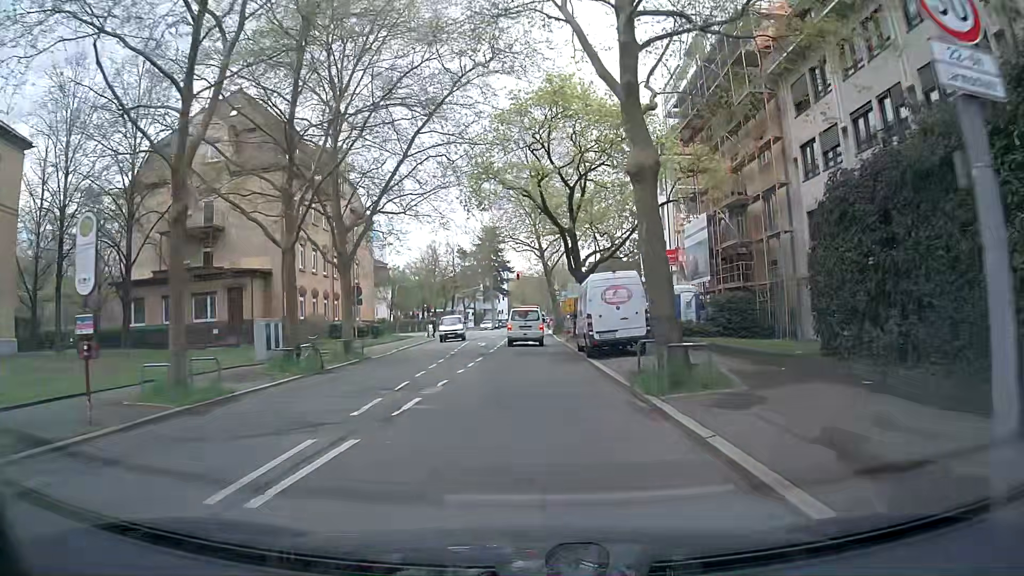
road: secondary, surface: asphalt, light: Day
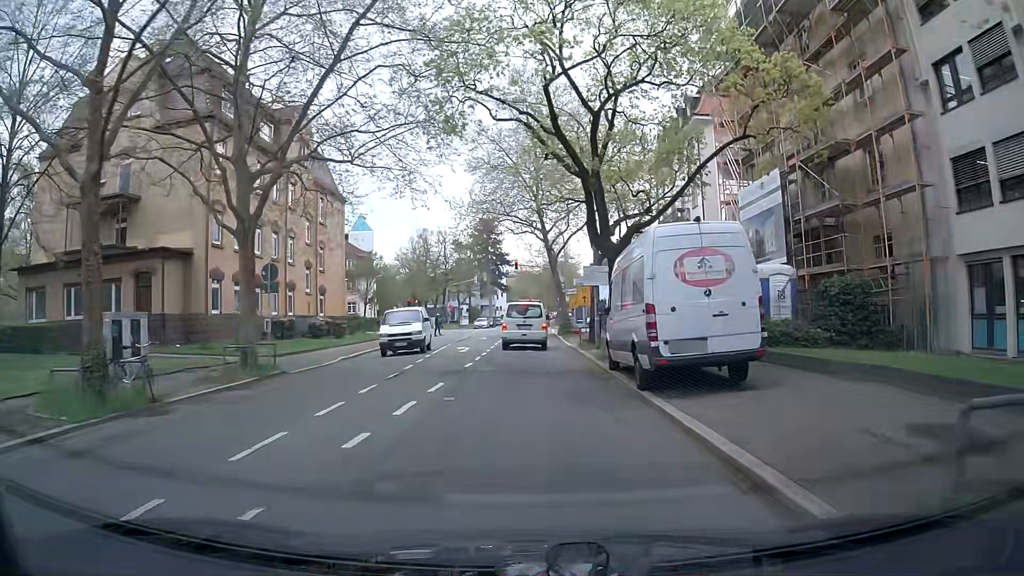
(+0.1, +10.7) m; +1°
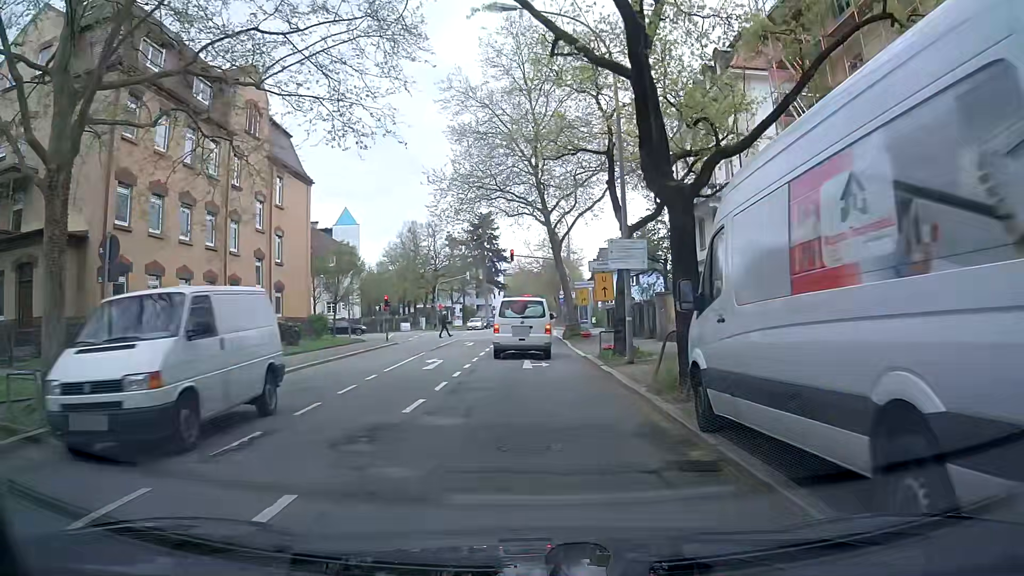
(-0.1, +8.6) m; +1°
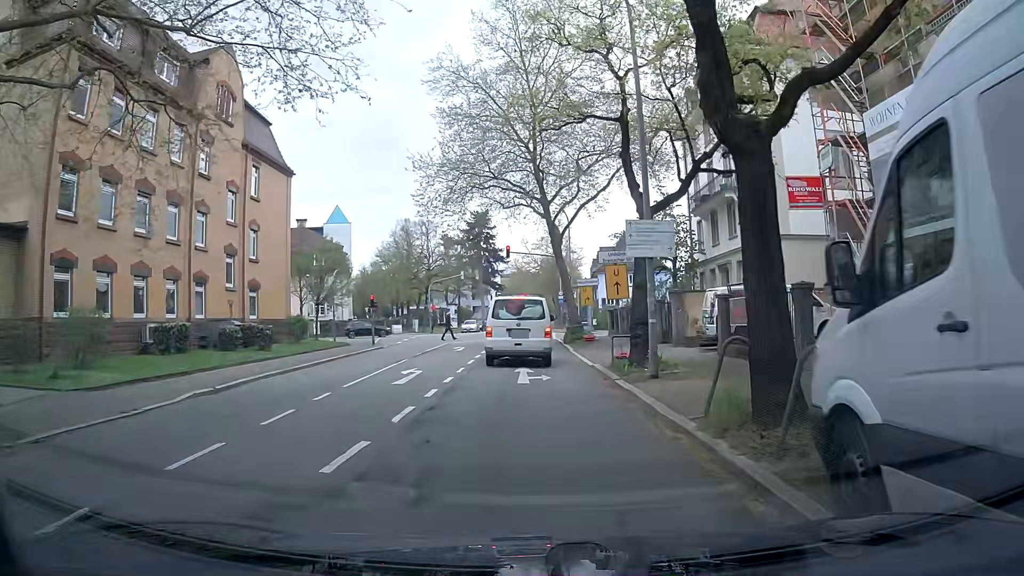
(0.0, +3.7) m; +2°
